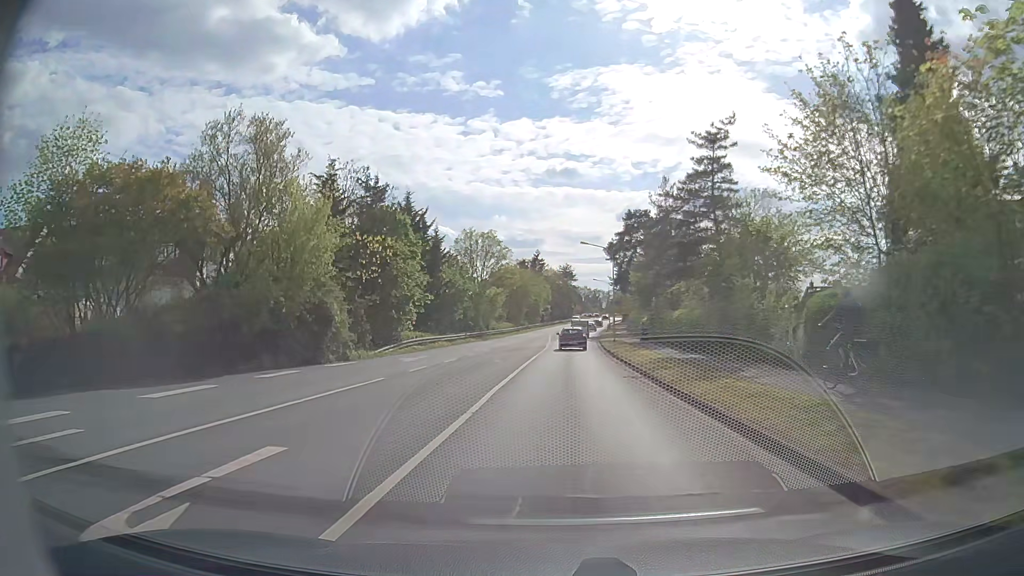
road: unclassified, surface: asphalt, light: Day
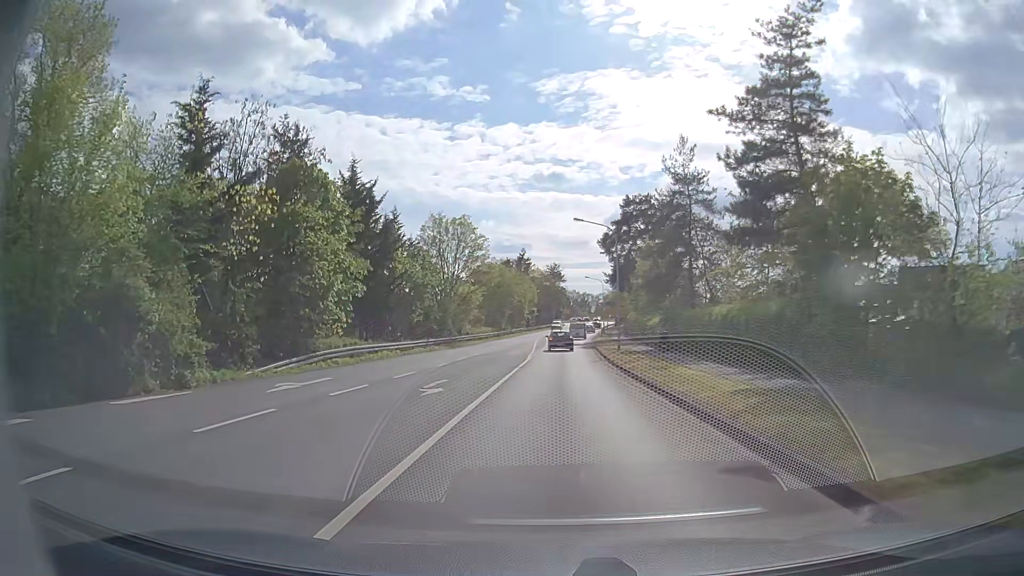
(+0.2, +12.8) m; +1°
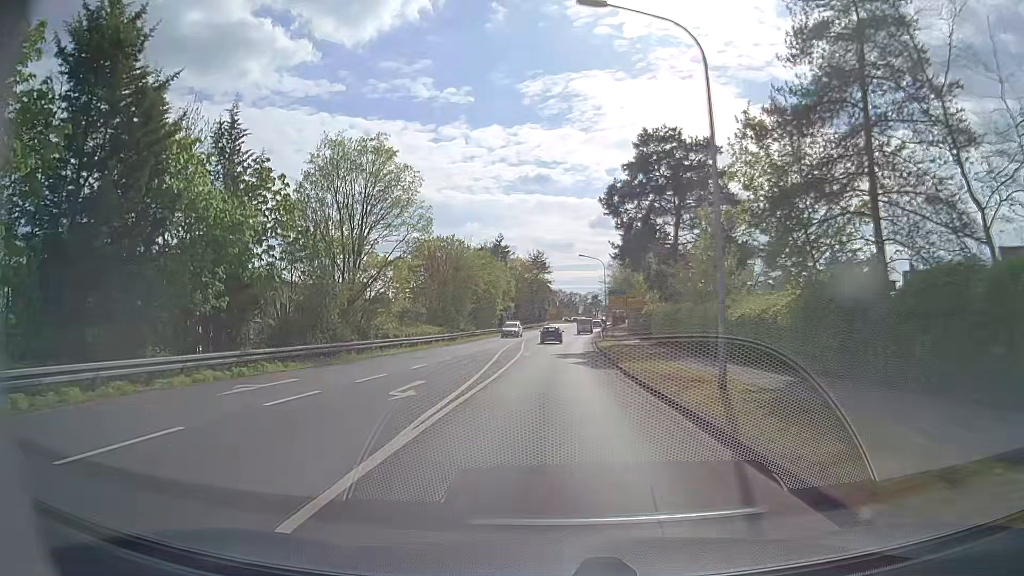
(+0.4, +26.9) m; +1°
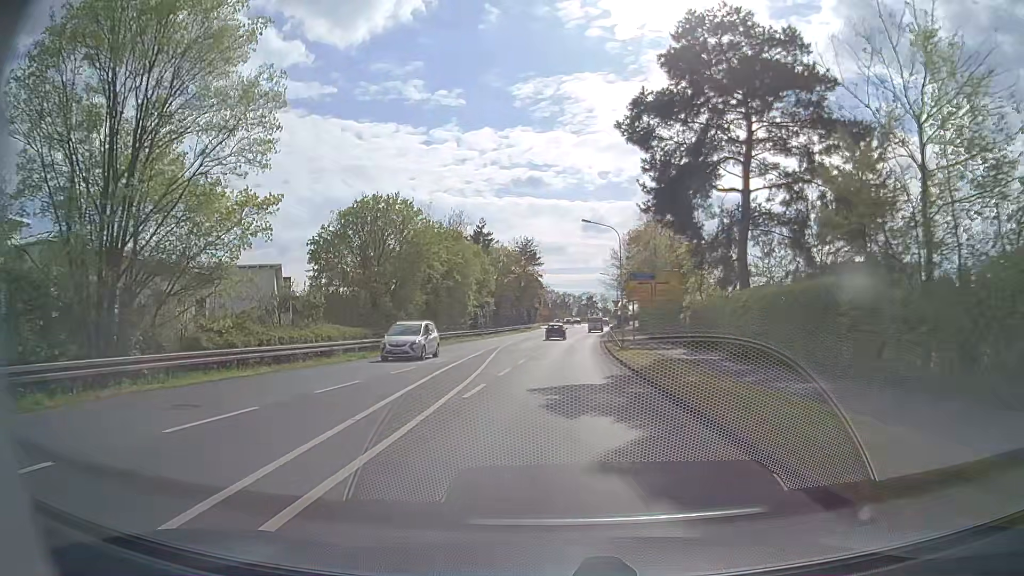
(+0.1, +21.0) m; +1°
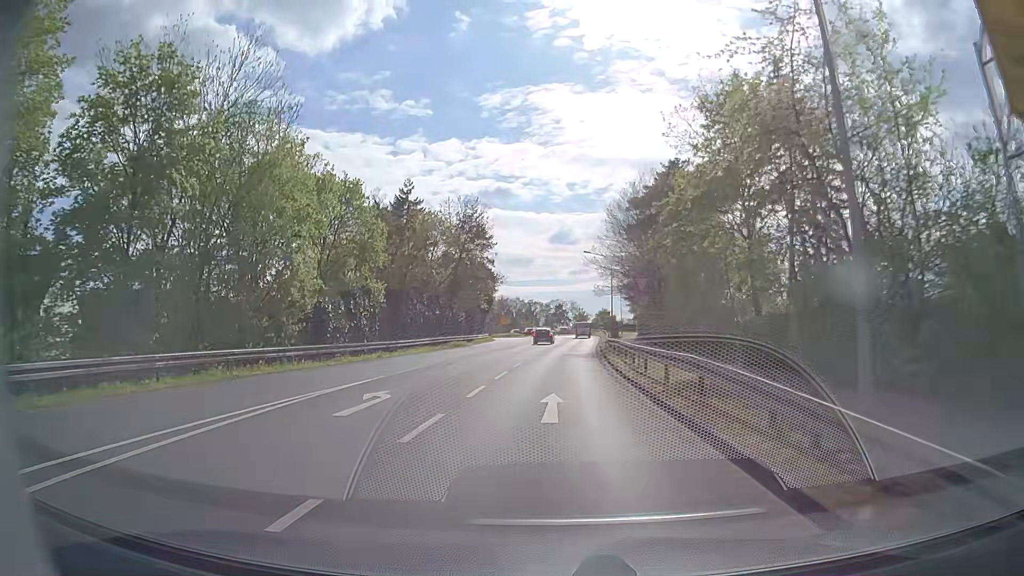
(+0.7, +35.9) m; +2°
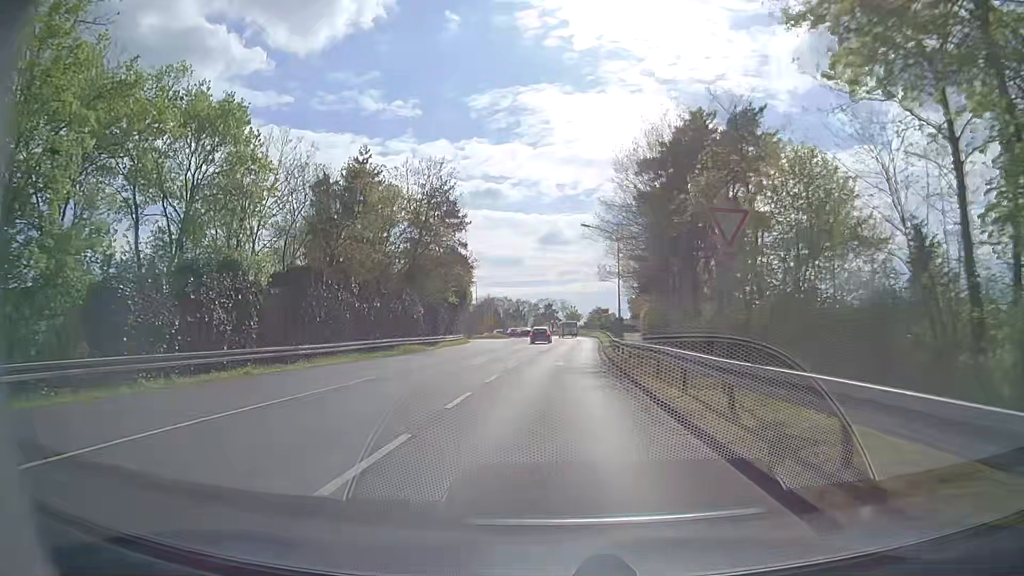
(+0.2, +14.3) m; +2°
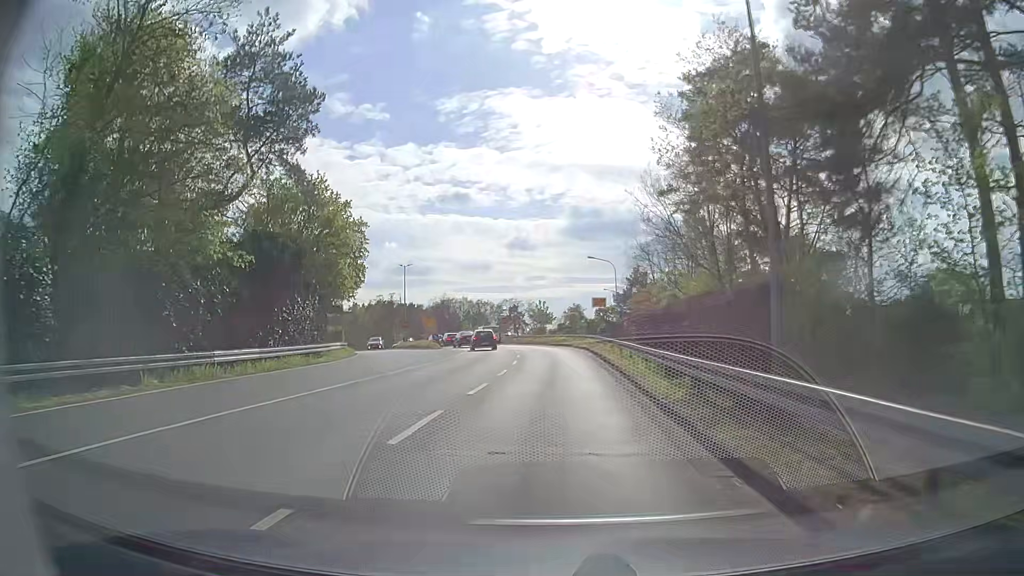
(+0.4, +33.5) m; +2°
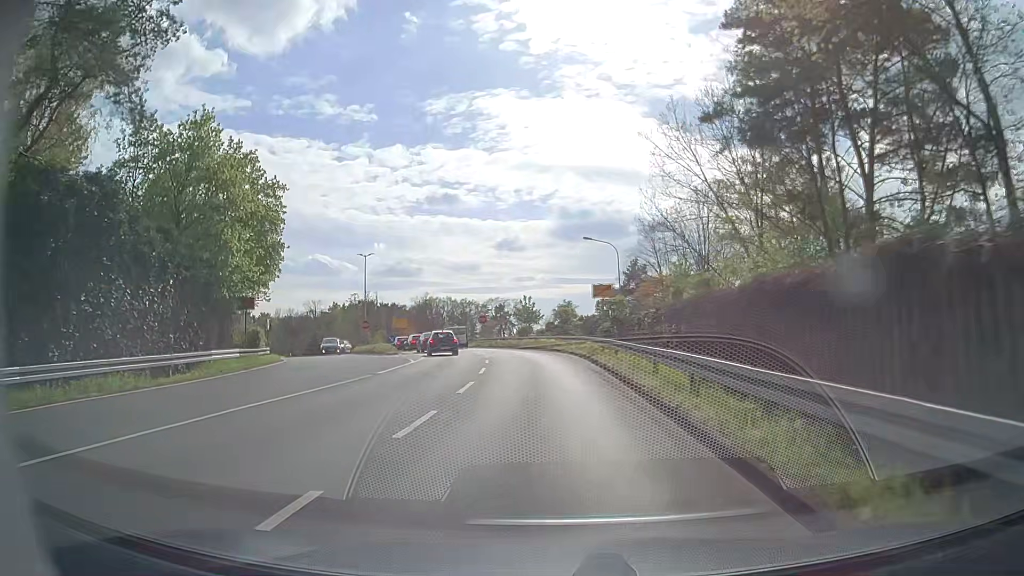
(+0.1, +12.2) m; +2°
(0, +10) (-1, +20) (-1, +30) (-3, +40) (-6, +49) (-9, +59) (-11, +69) (-9, +78) (-5, +87) (-1, +97) m
